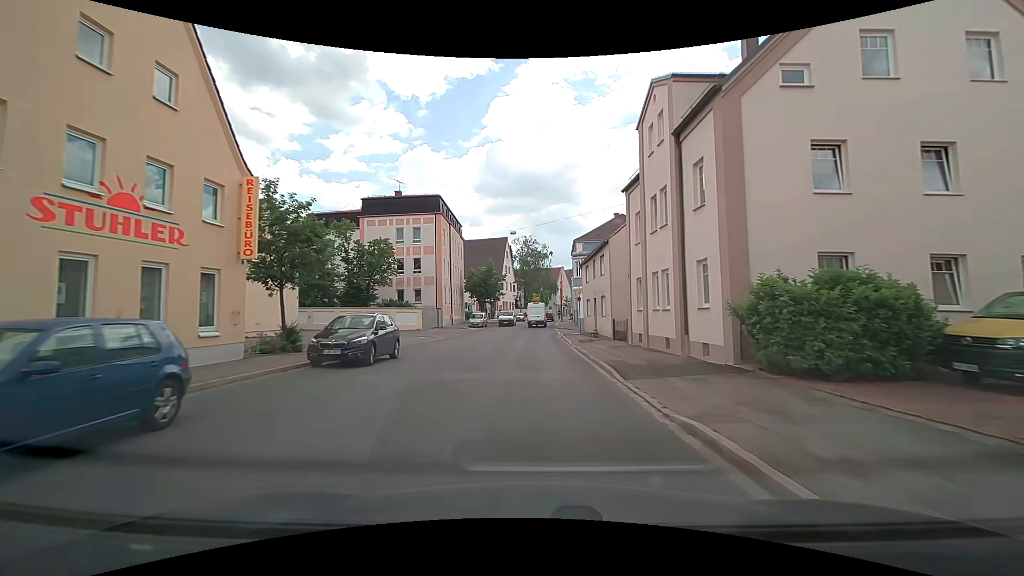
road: tertiary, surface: asphalt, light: Day
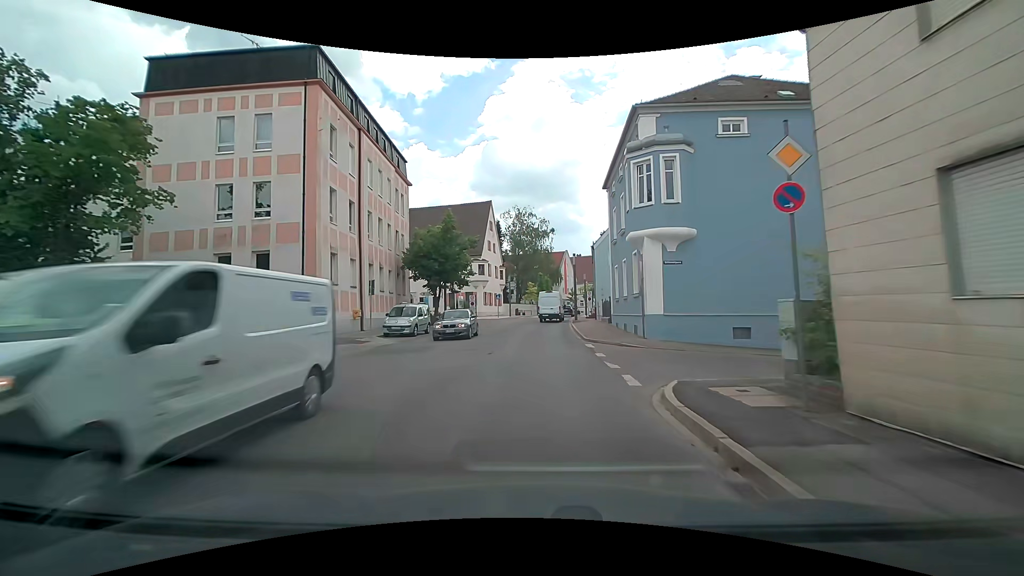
(+0.4, +32.5) m; 0°
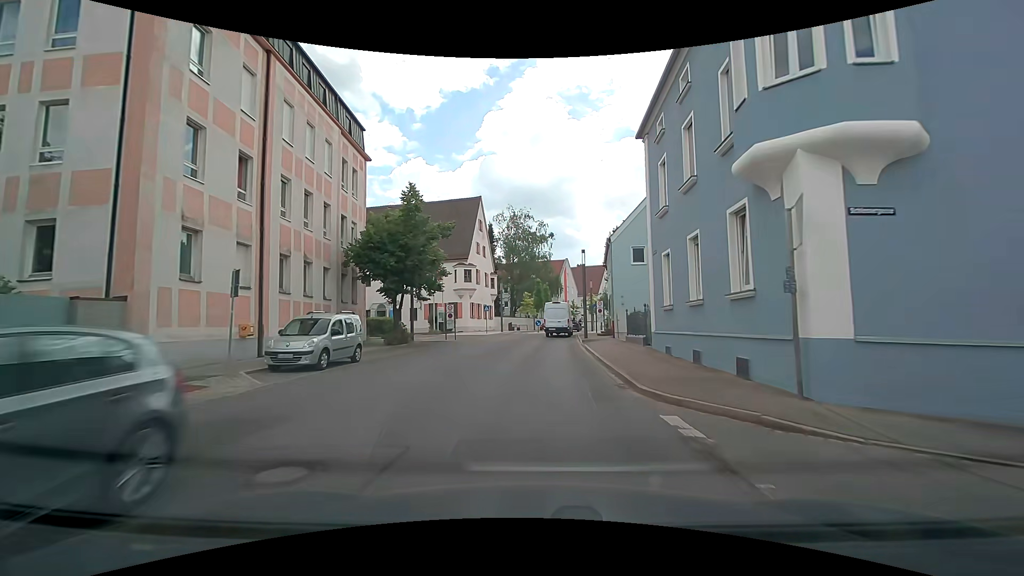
(+0.1, +11.3) m; +1°
(0, +10) (0, +20) (0, +30) (+1, +40) (+2, +50) (+4, +60) (+5, +70) (+7, +80) (+9, +89) (+13, +99) m
